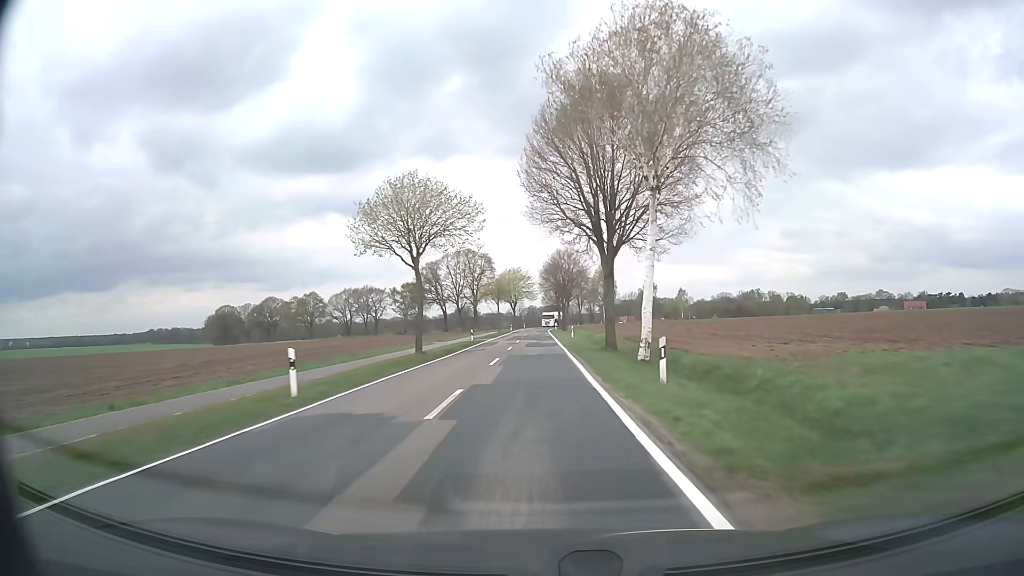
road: secondary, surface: asphalt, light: Day
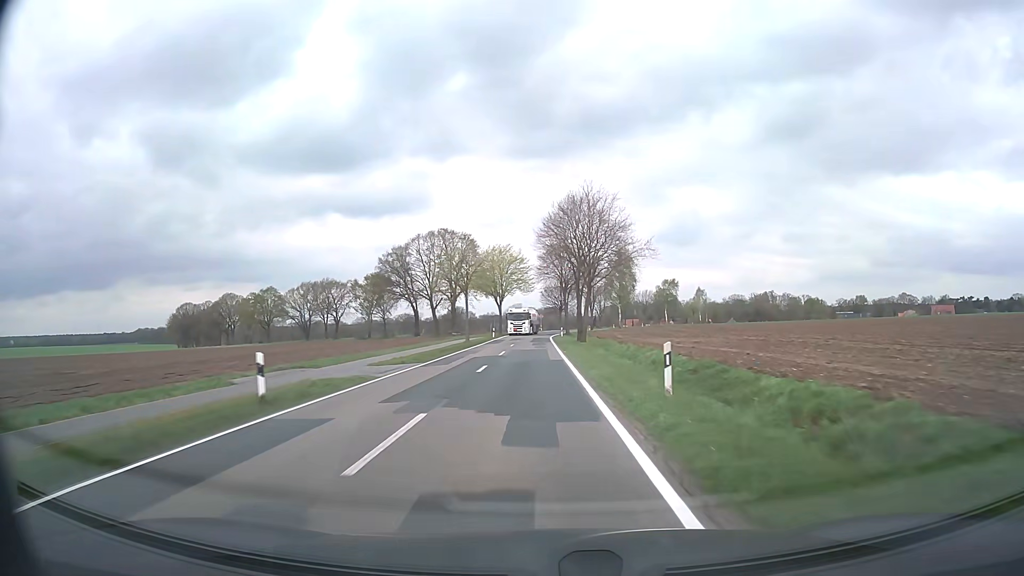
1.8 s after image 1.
(+0.1, +39.3) m; 0°
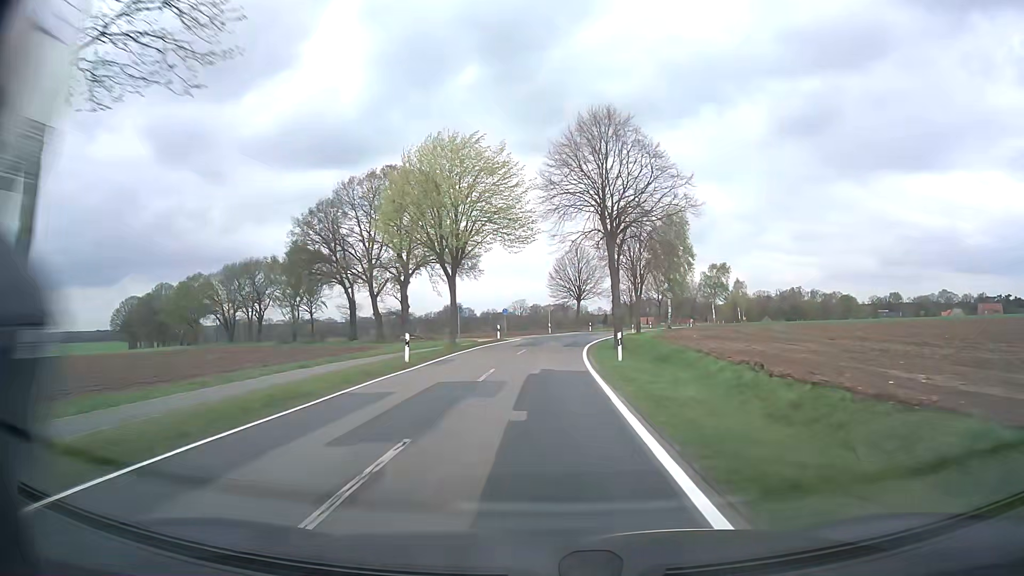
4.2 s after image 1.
(-0.5, +50.5) m; -1°
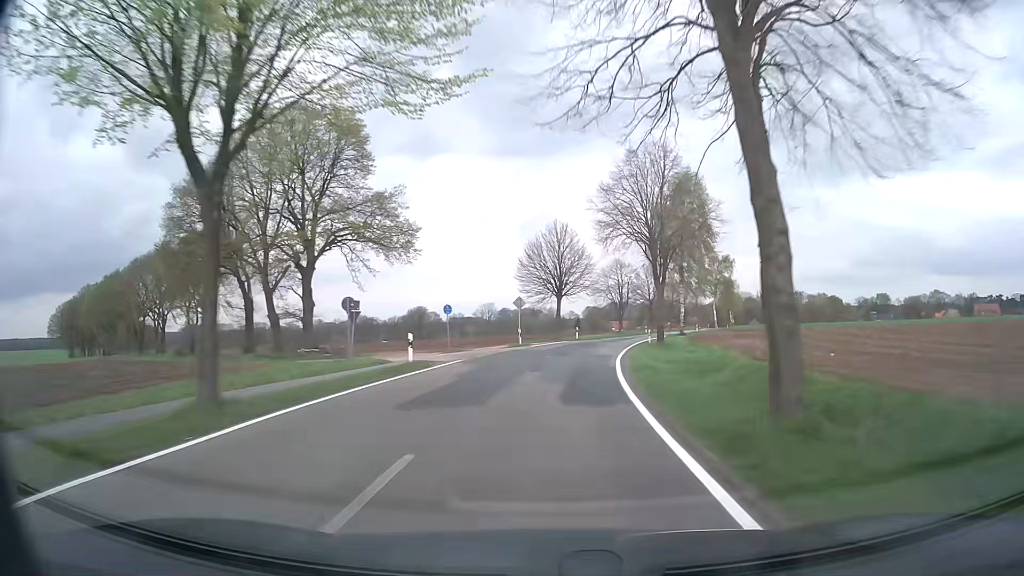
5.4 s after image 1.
(+0.1, +25.0) m; +2°
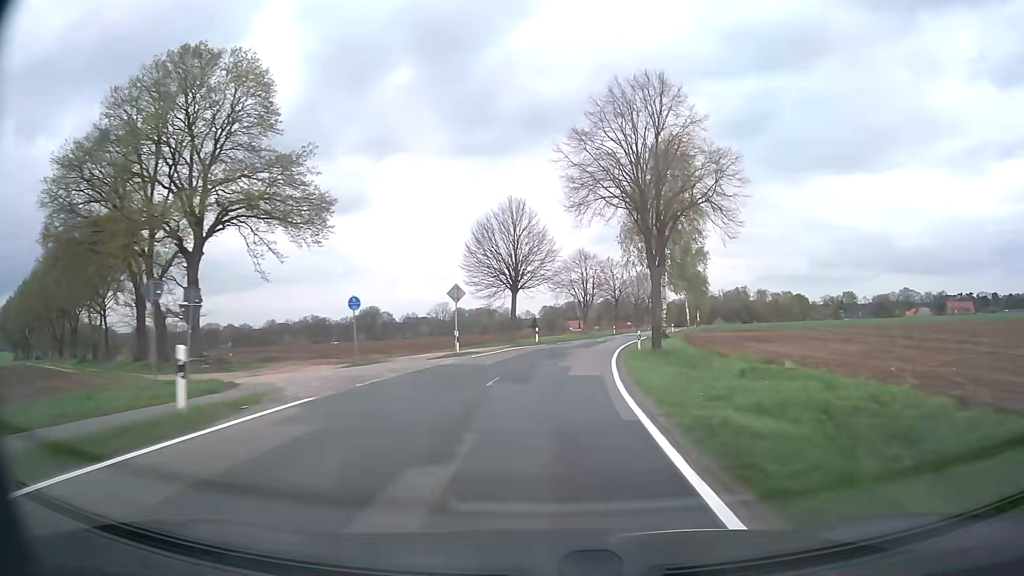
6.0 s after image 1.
(+0.3, +12.5) m; +3°
